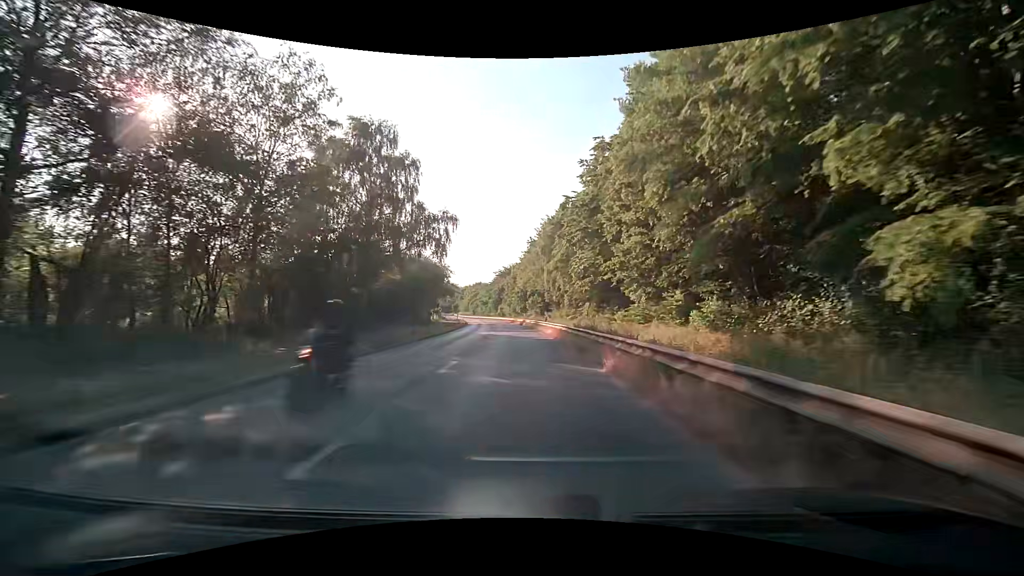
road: secondary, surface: asphalt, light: Day
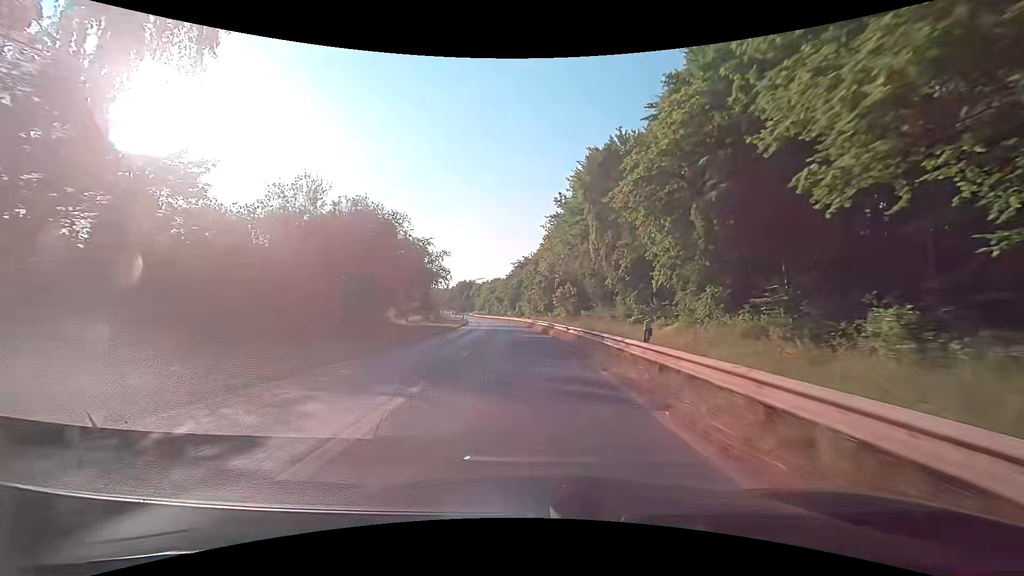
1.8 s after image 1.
(-0.7, +31.6) m; -3°
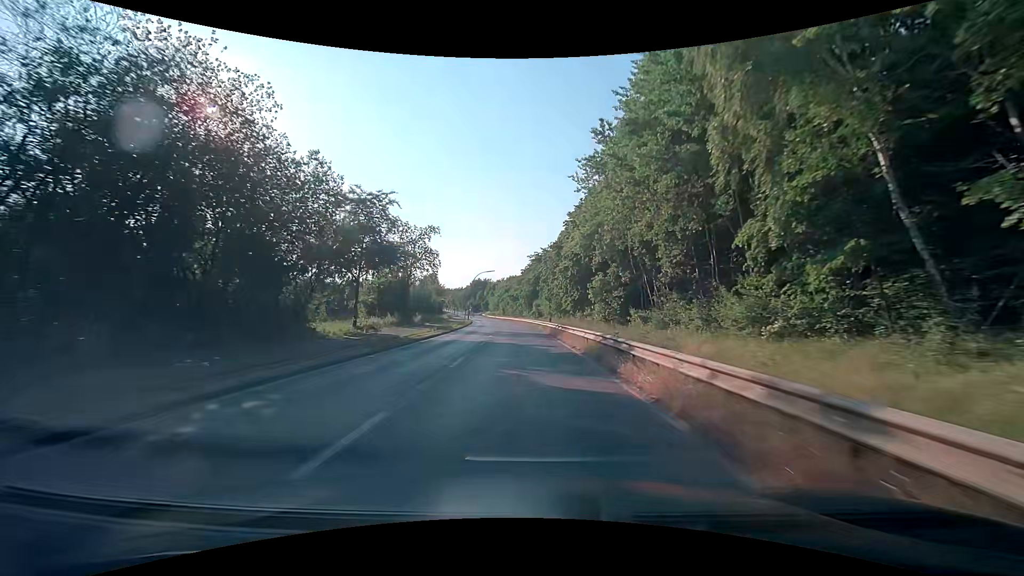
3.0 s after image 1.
(-0.2, +21.2) m; -2°
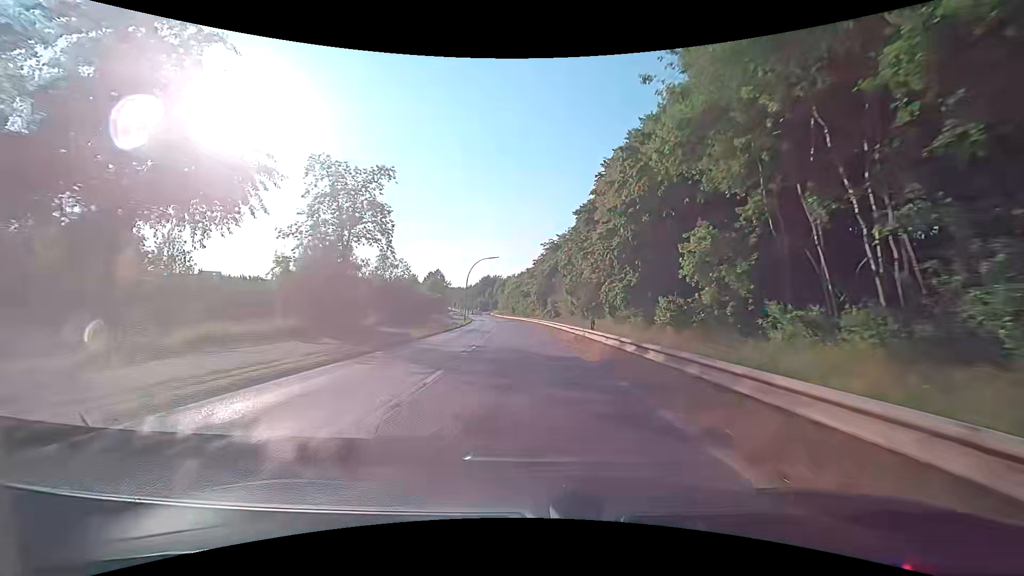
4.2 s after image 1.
(-0.3, +21.3) m; -1°
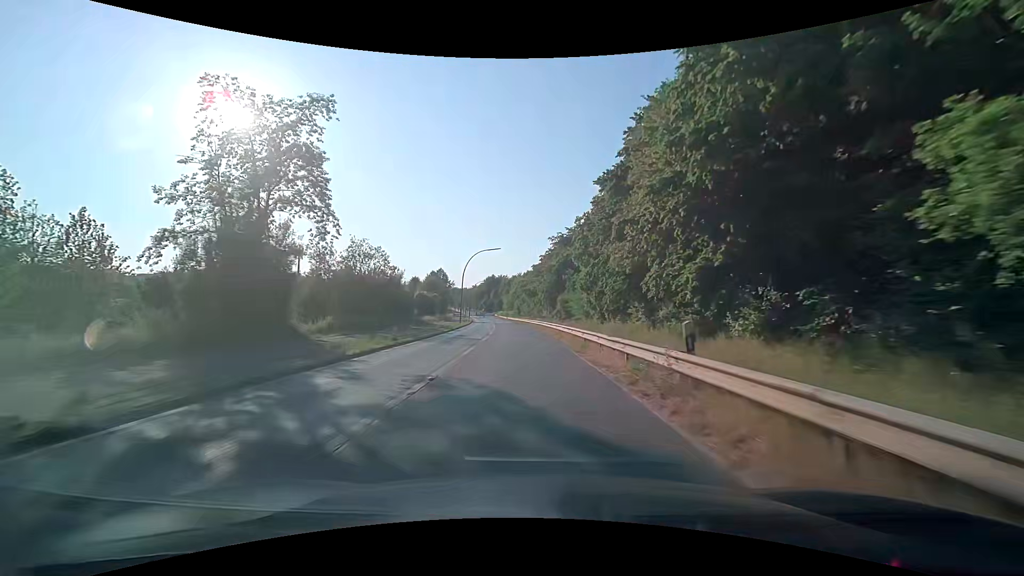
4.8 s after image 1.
(-0.1, +10.7) m; -1°
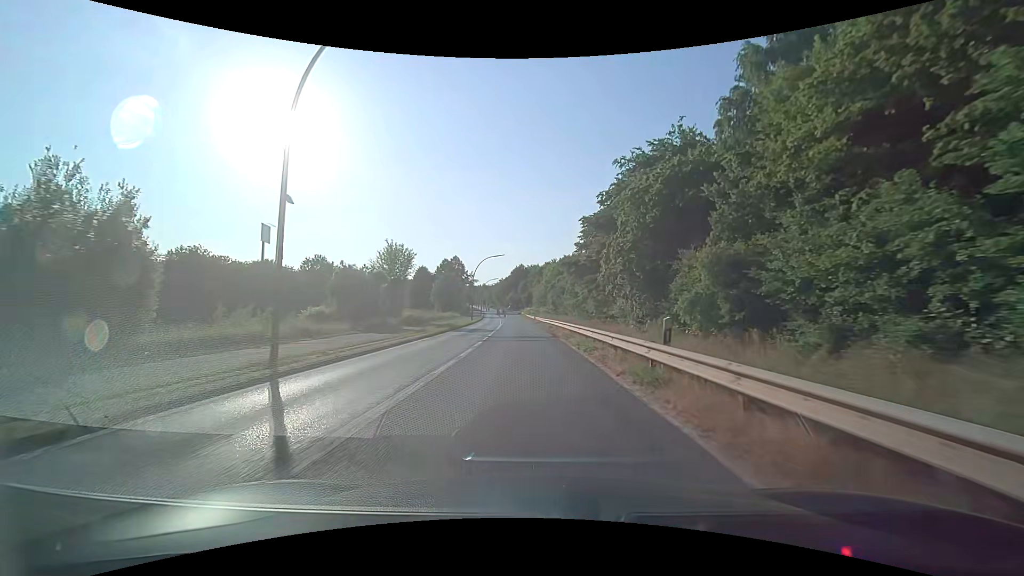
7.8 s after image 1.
(-1.8, +49.9) m; -4°
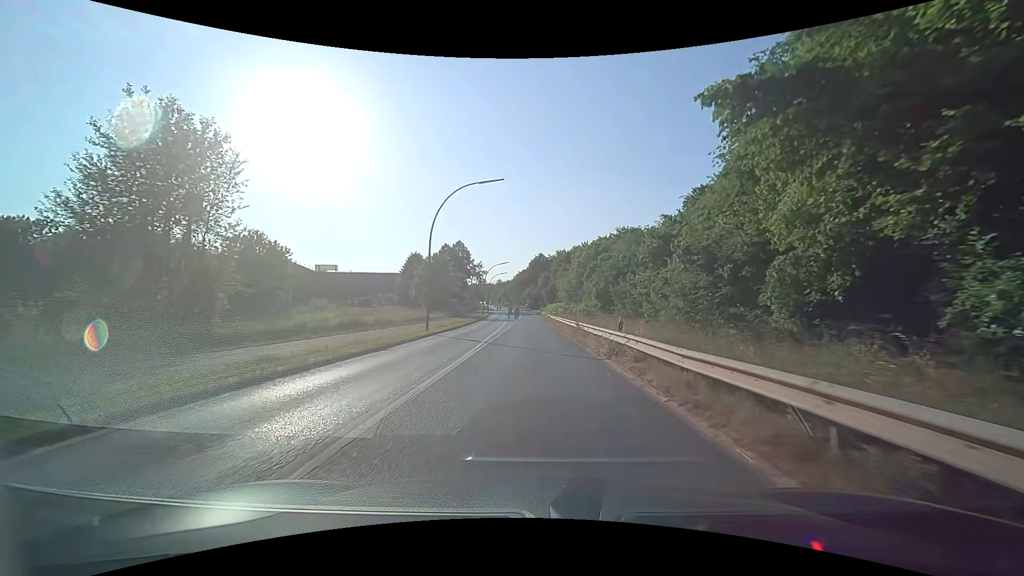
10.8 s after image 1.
(-0.9, +40.8) m; -2°
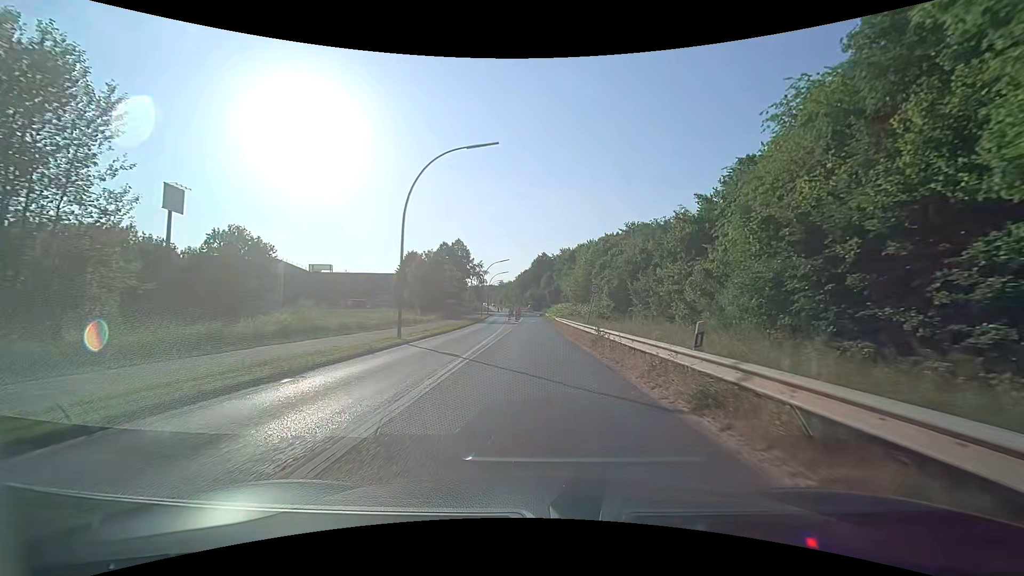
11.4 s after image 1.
(0.0, +7.1) m; 0°
(0, +10) (0, +20) (0, +30) (0, +40) (0, +50) (0, +60) (0, +70) (0, +80) (0, +90) (0, +100) m
